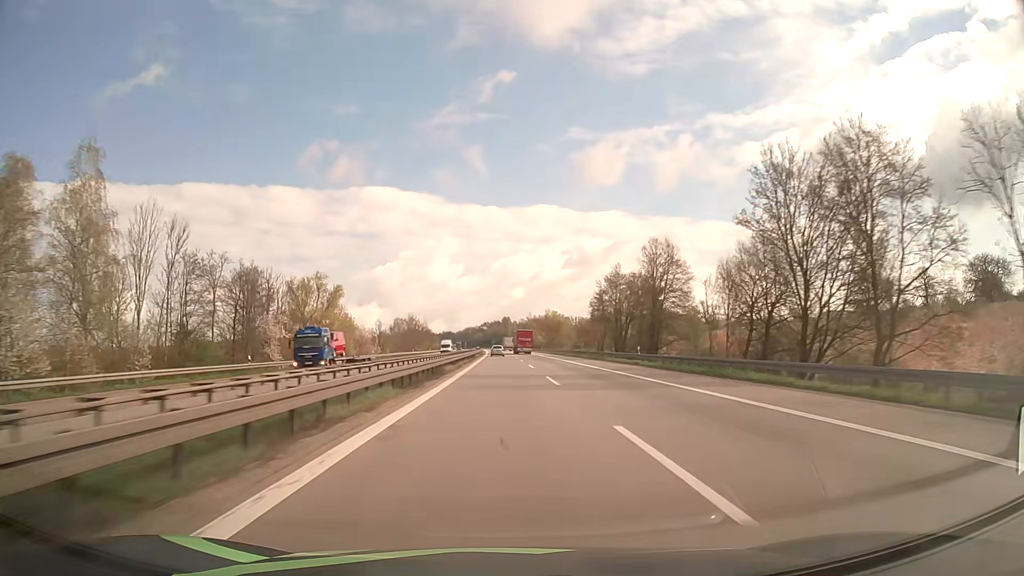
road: motorway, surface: asphalt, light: Day
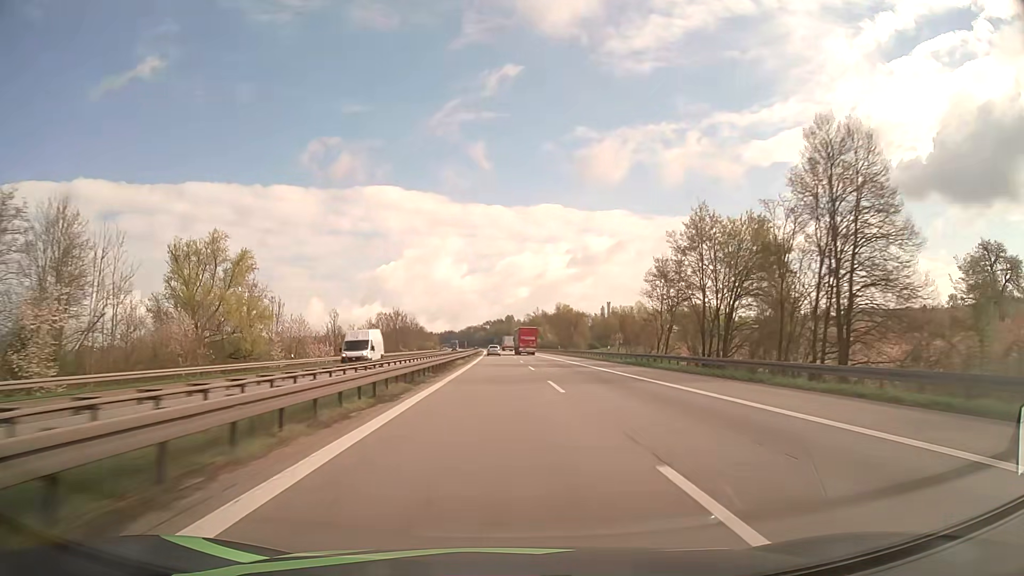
(0.0, +40.2) m; 0°
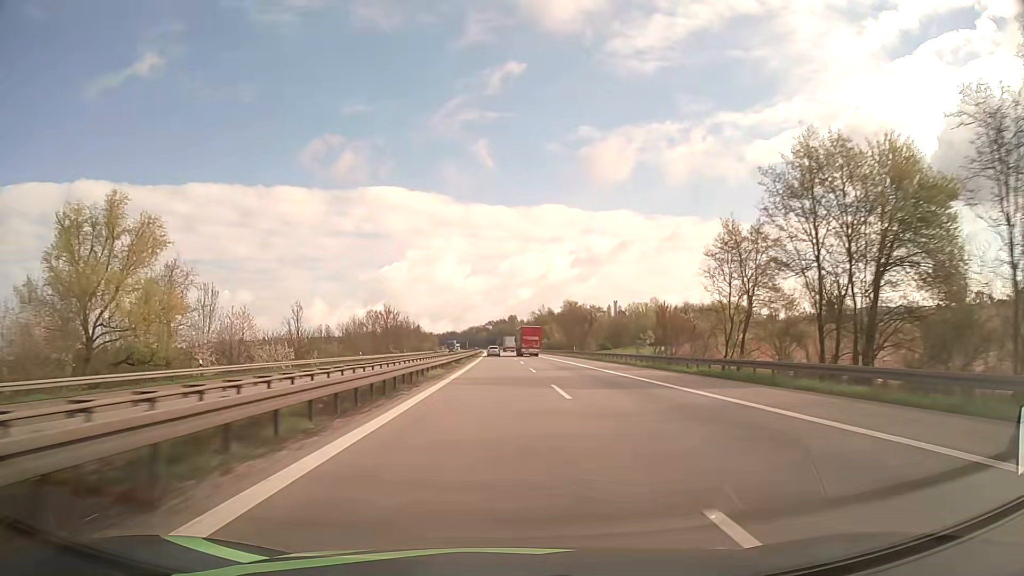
(0.0, +20.2) m; 0°
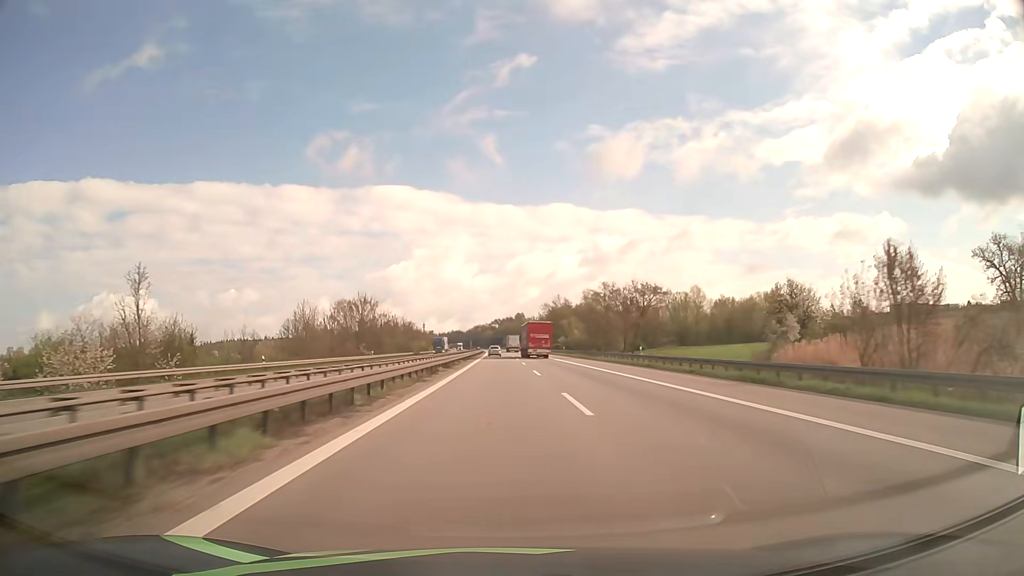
(-0.2, +40.6) m; -1°
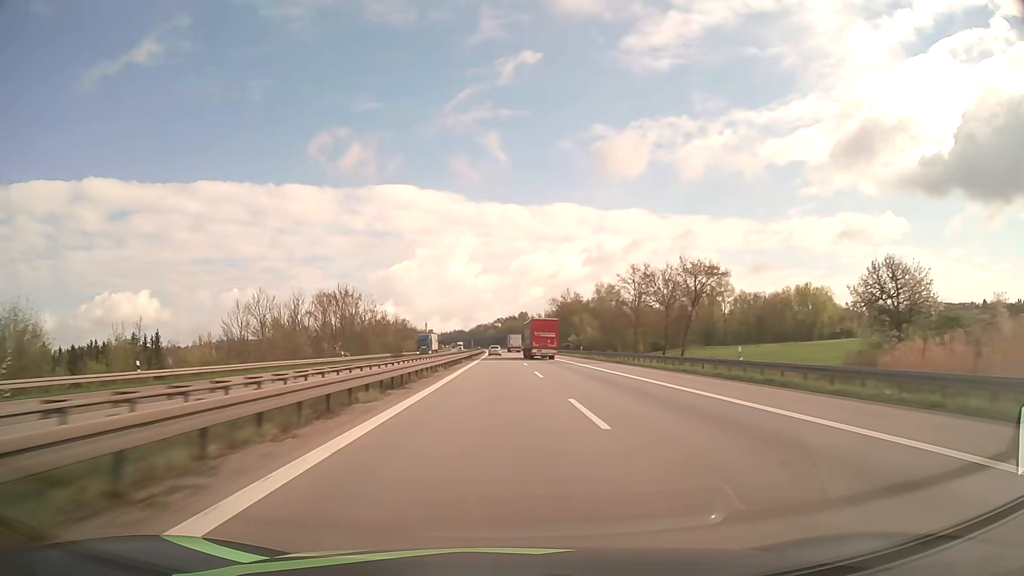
(0.0, +20.4) m; 0°
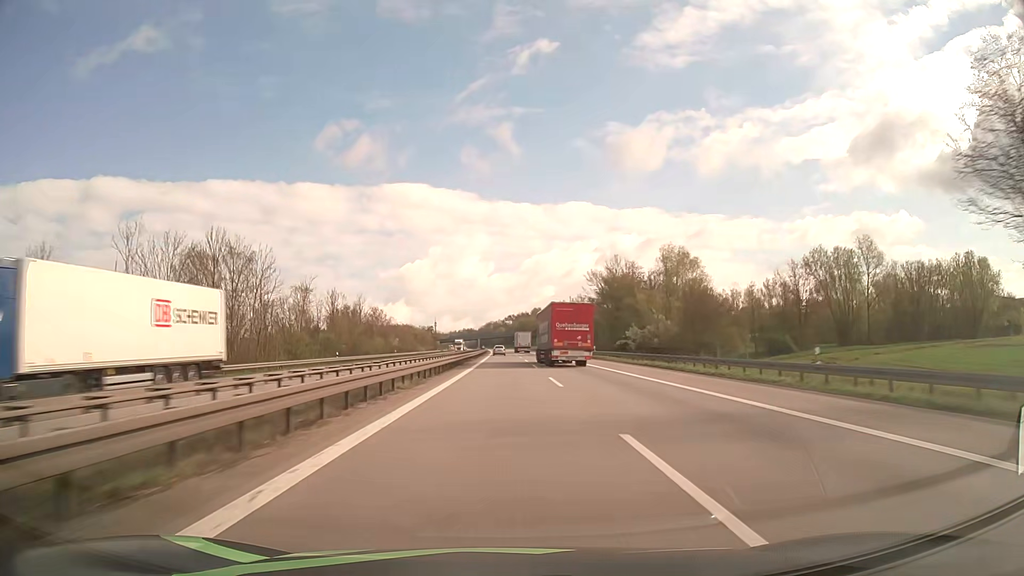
(-0.4, +61.5) m; -1°
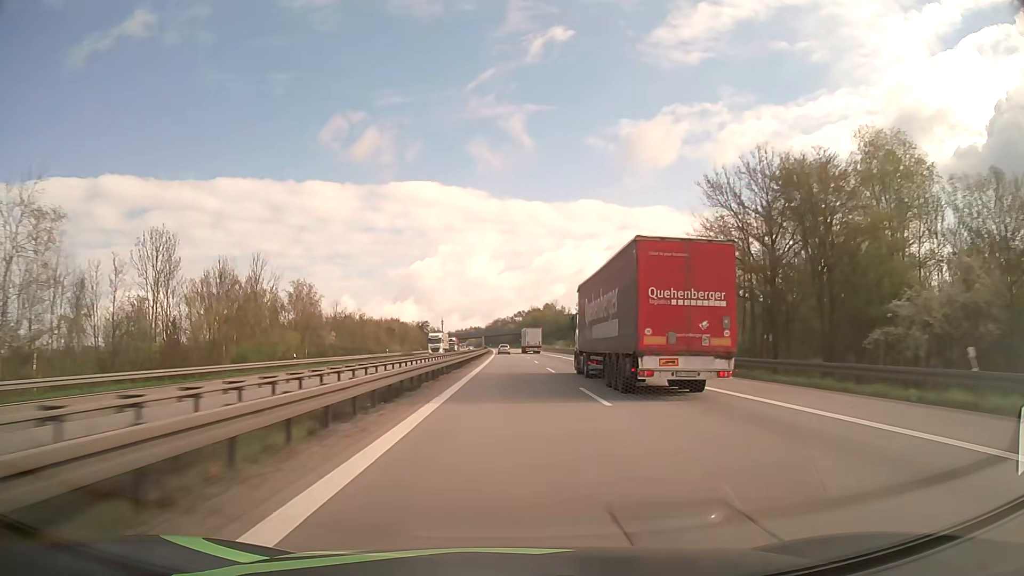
(-0.5, +61.8) m; -1°
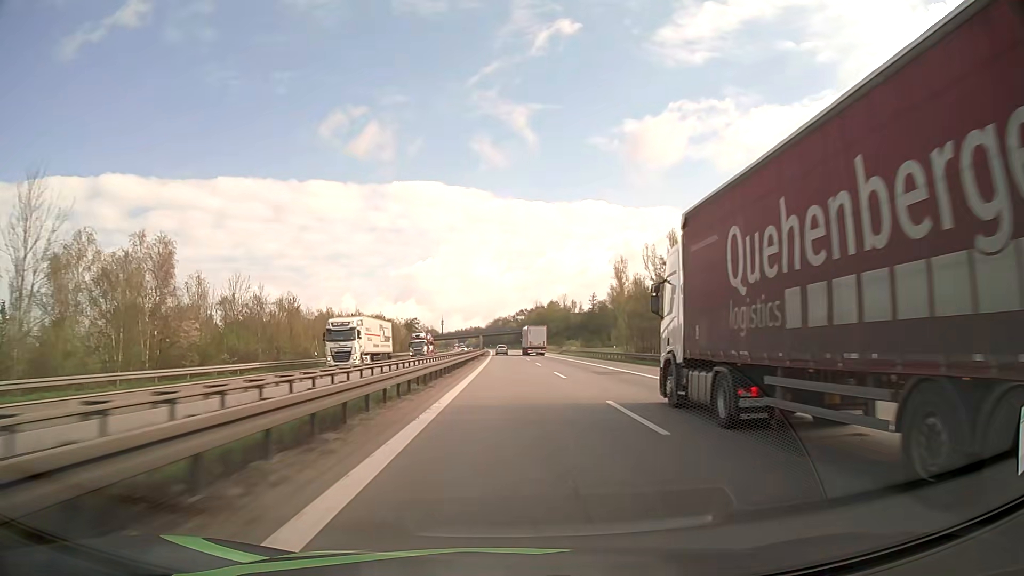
(0.0, +41.4) m; 0°
